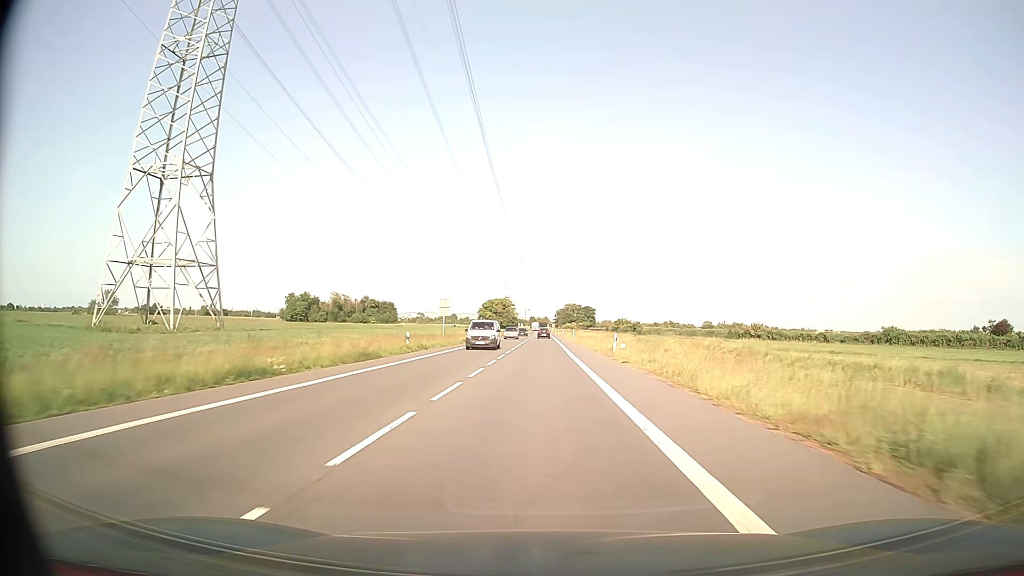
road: secondary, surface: asphalt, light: Day
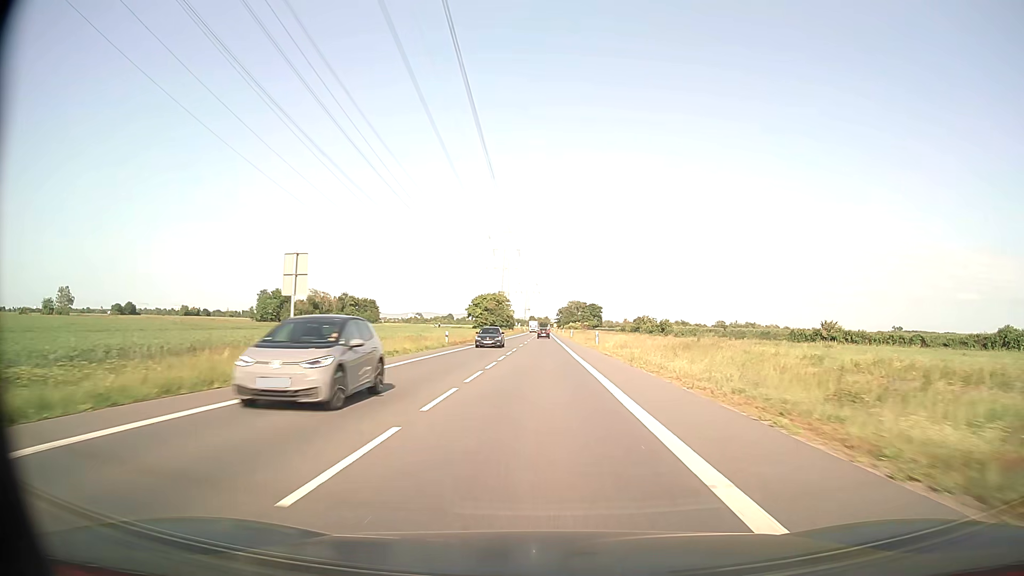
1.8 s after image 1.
(+0.1, +37.8) m; 0°
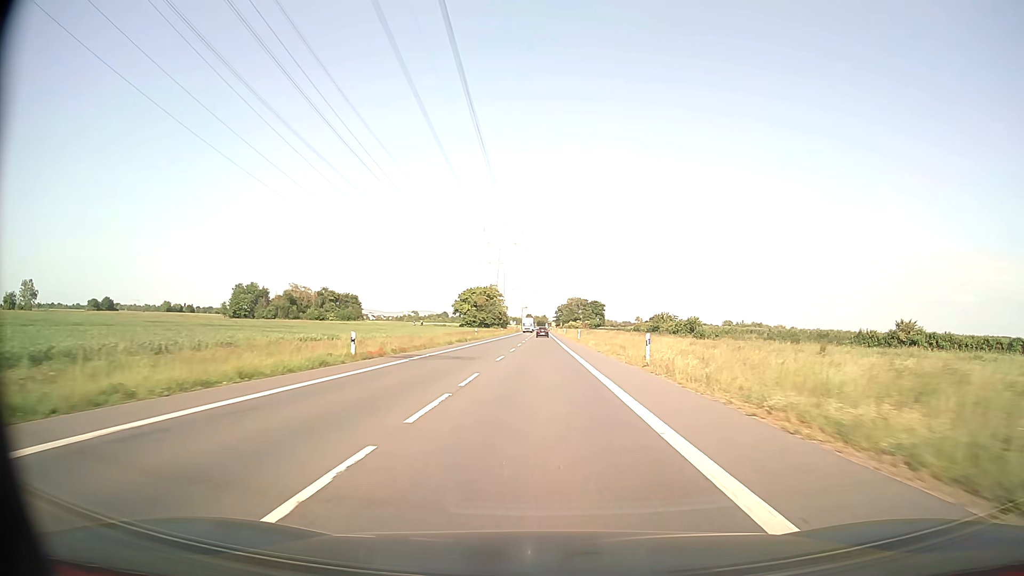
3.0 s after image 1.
(0.0, +25.7) m; 0°
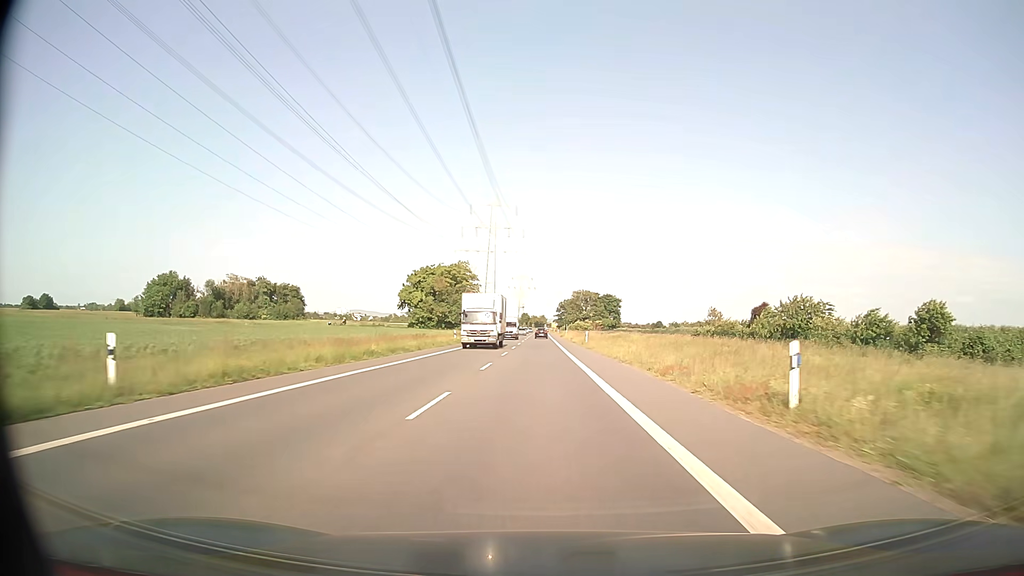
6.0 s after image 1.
(+0.2, +65.9) m; 0°
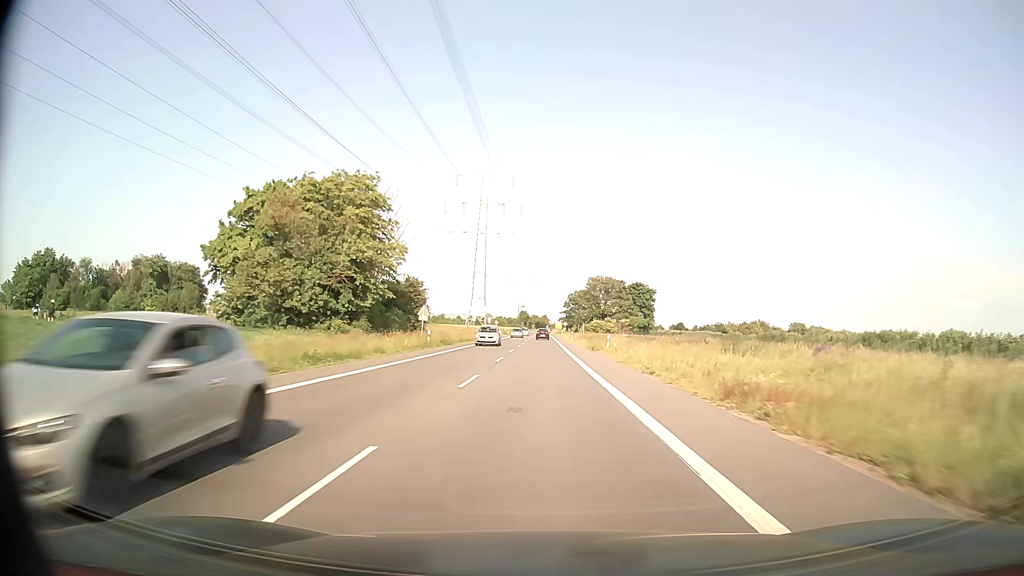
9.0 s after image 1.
(-0.1, +66.9) m; 0°
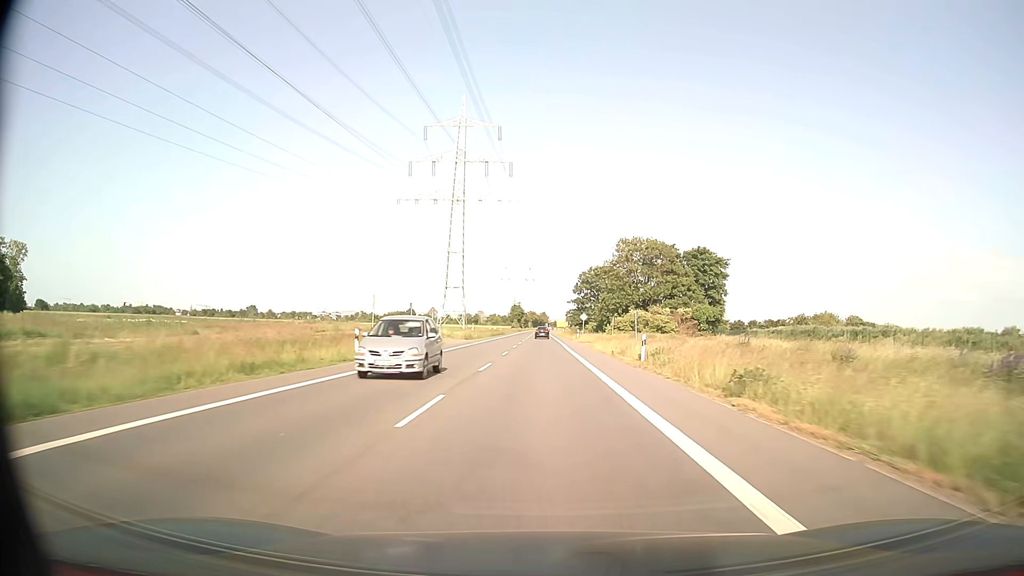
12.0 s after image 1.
(+0.3, +66.8) m; 0°
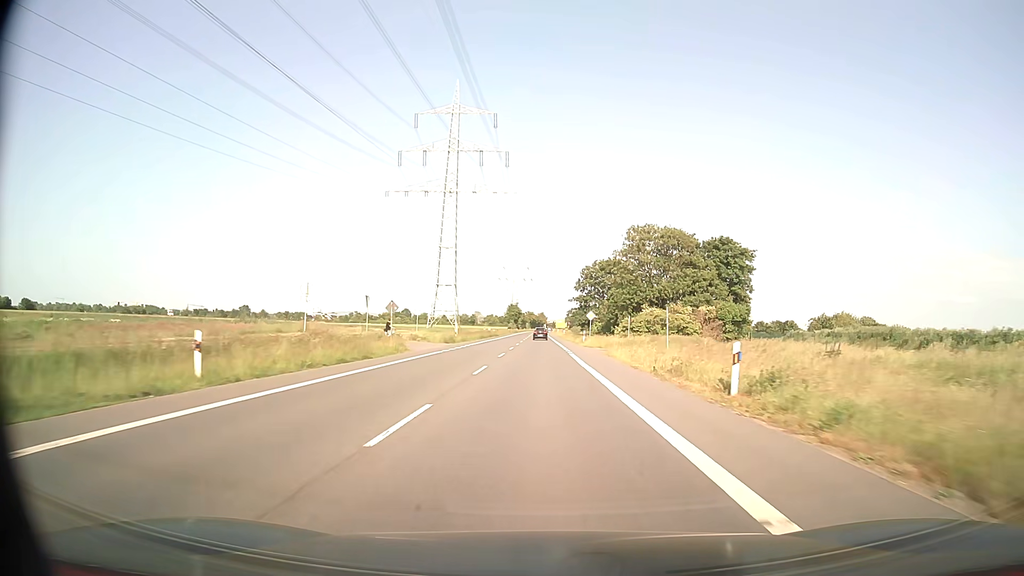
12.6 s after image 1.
(0.0, +13.3) m; 0°
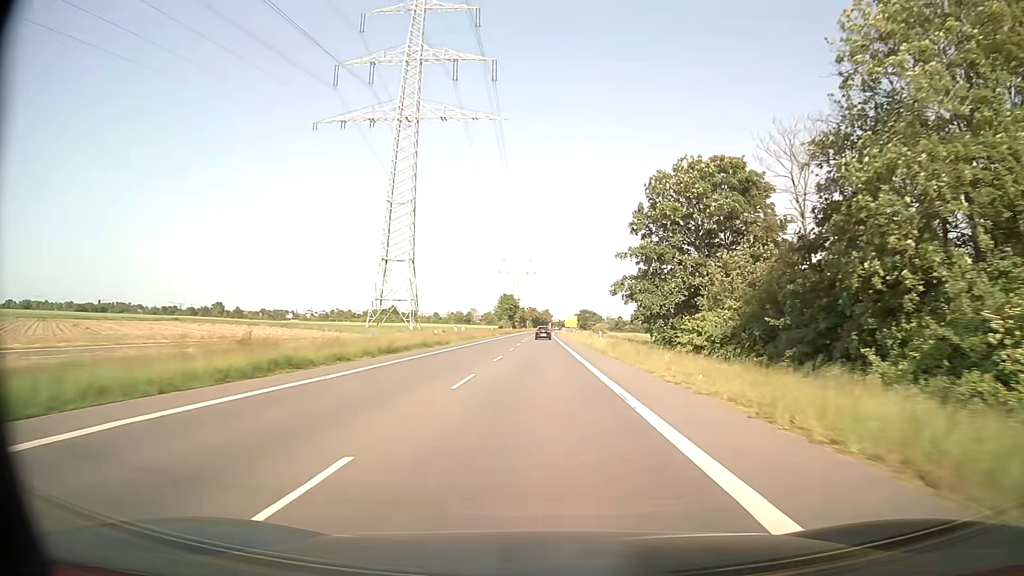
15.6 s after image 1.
(0.0, +65.1) m; 0°
(0, +10) (0, +20) (0, +30) (0, +40) (0, +50) (0, +60) (0, +70) (0, +80) (0, +90) (0, +100) m
